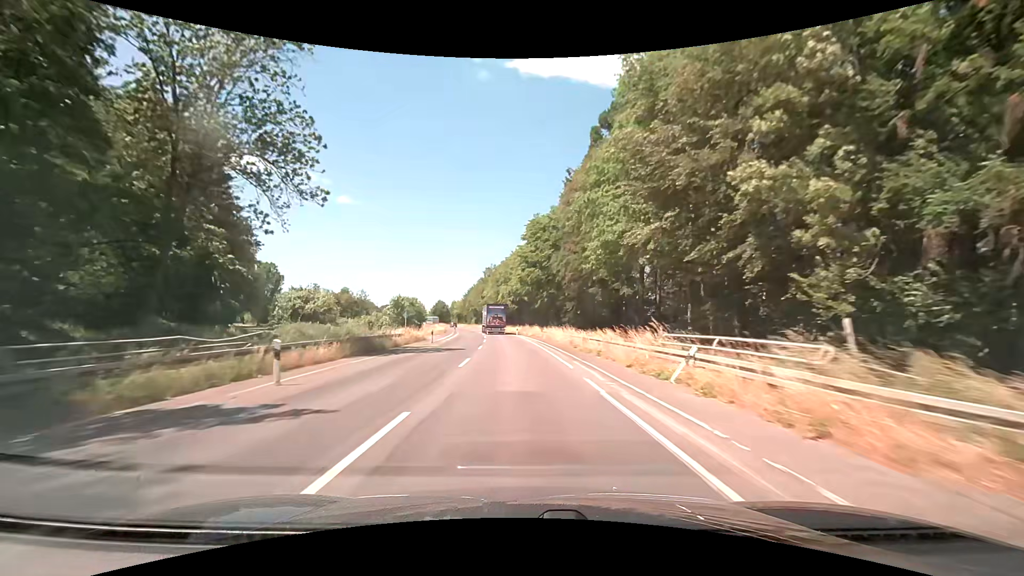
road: secondary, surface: asphalt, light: Day
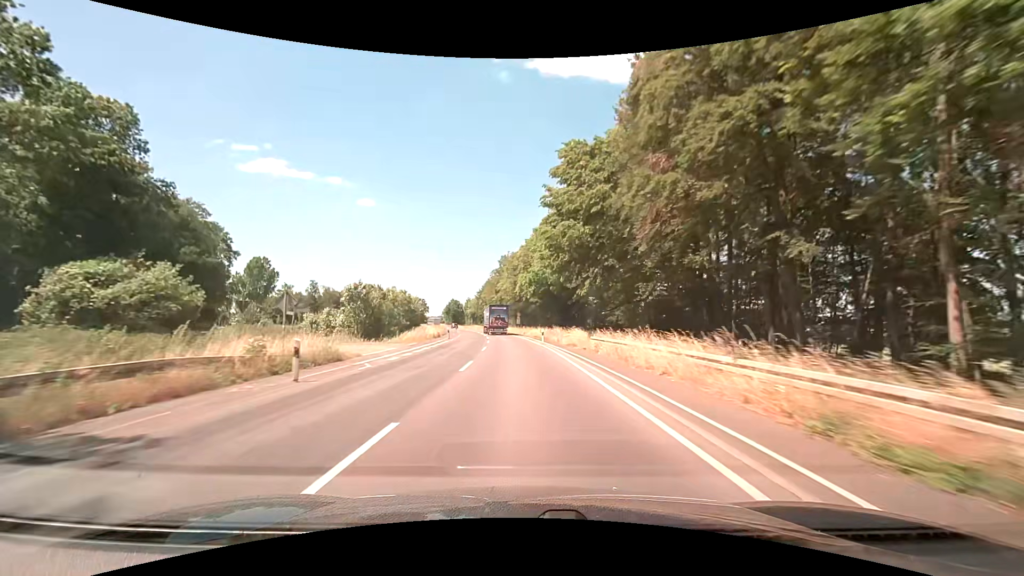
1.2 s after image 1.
(-0.5, +25.1) m; -2°
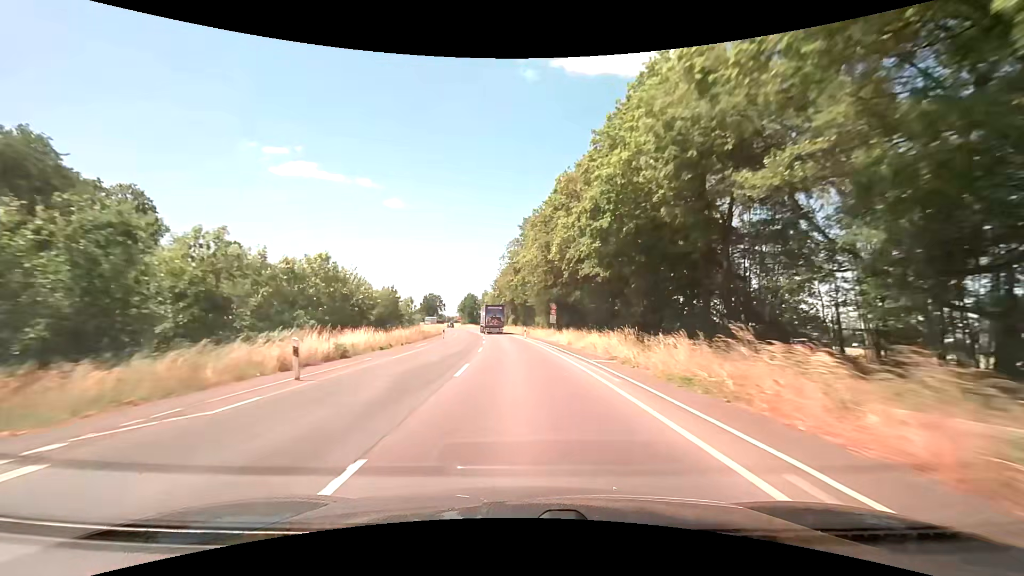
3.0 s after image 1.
(-1.1, +37.6) m; -3°
(0, +10) (0, +20) (-1, +30) (-1, +40) (-2, +50) (-3, +60) (-4, +70) (-5, +80) (-7, +90) (-8, +100) m
